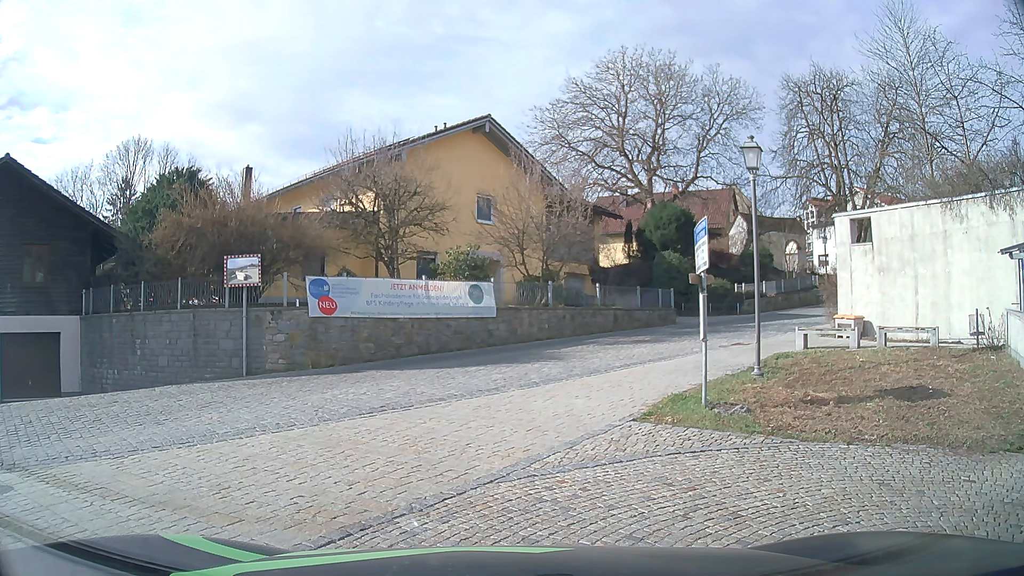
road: tertiary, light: Day
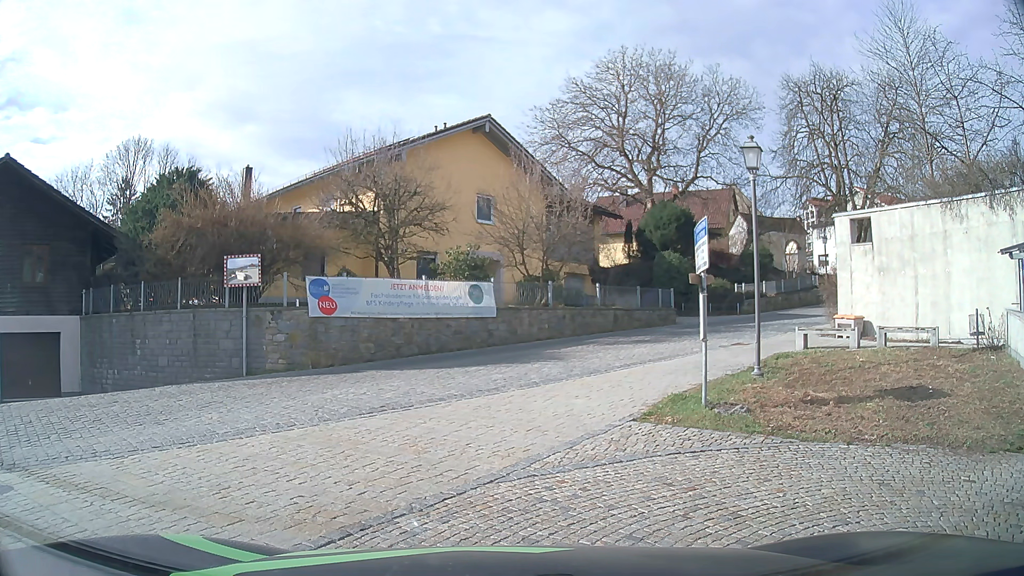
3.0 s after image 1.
(0.0, 0.0) m; 0°
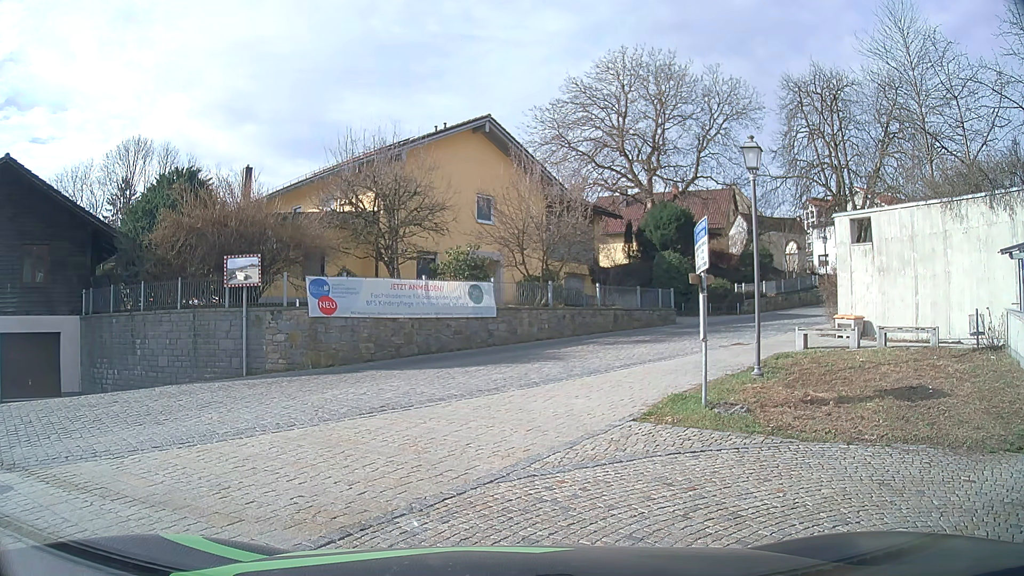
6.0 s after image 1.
(0.0, 0.0) m; 0°
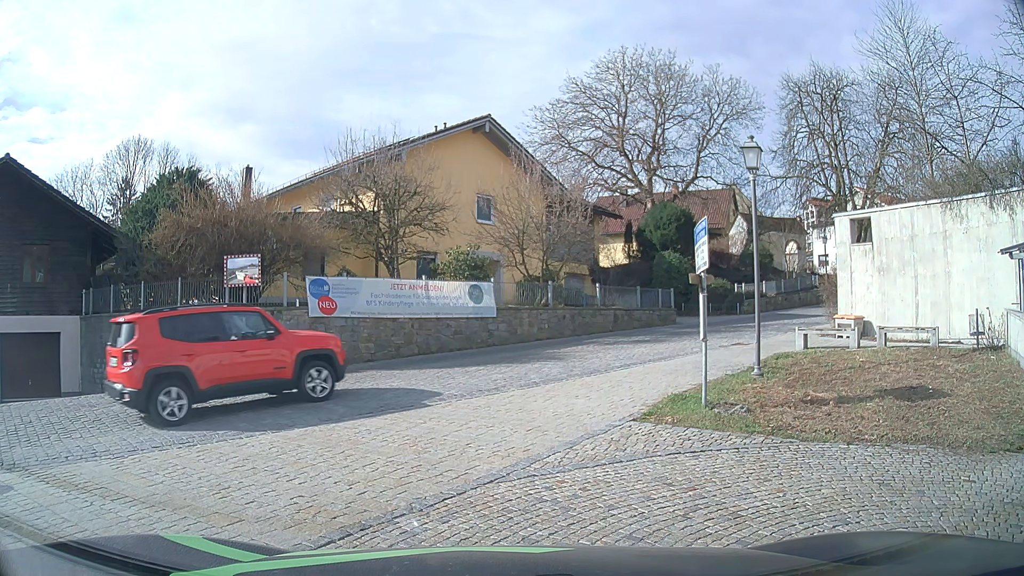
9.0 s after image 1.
(0.0, 0.0) m; 0°
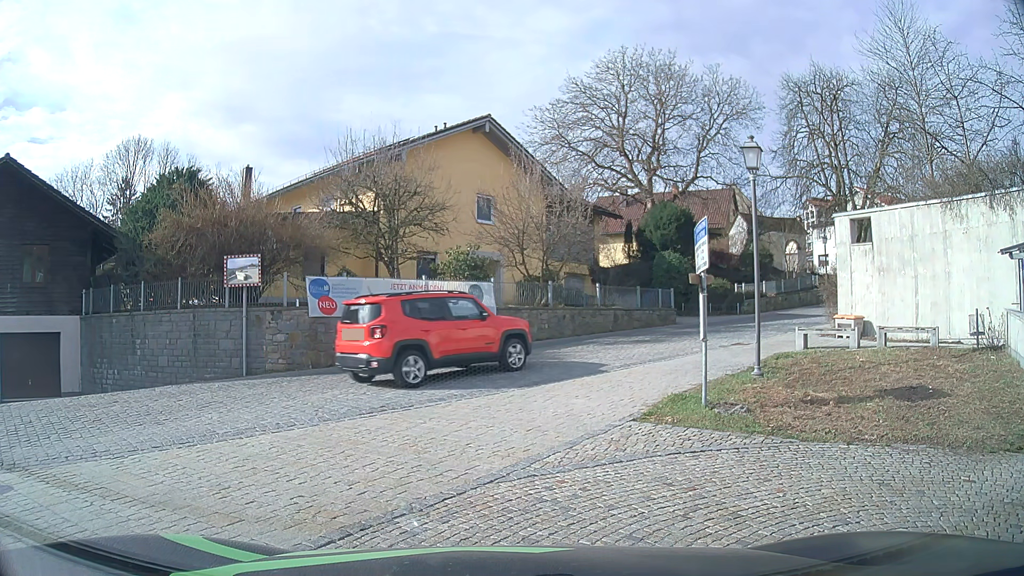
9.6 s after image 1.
(0.0, 0.0) m; 0°
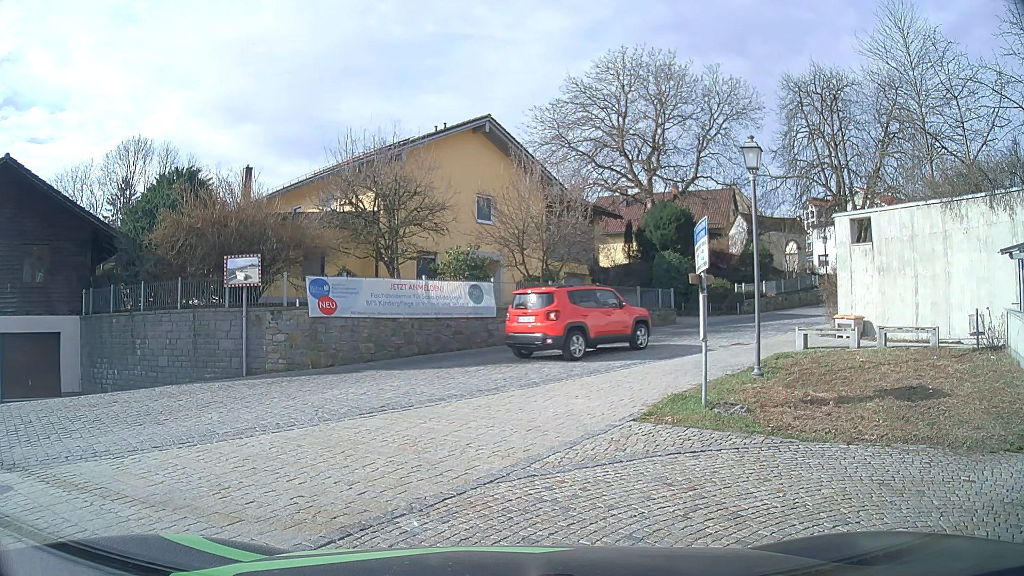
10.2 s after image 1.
(0.0, 0.0) m; 0°
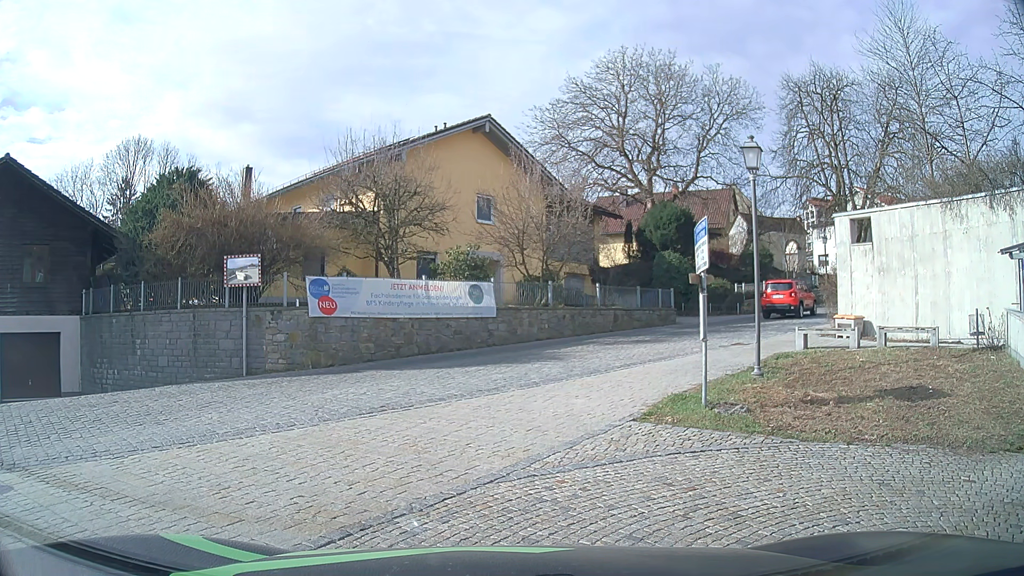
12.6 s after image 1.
(0.0, 0.0) m; 0°
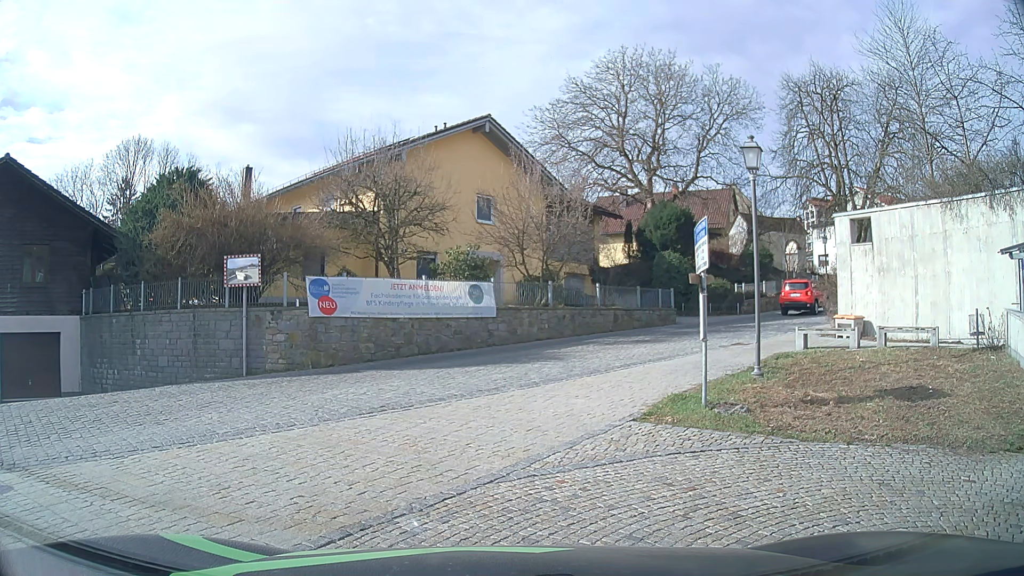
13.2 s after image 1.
(0.0, 0.0) m; 0°
